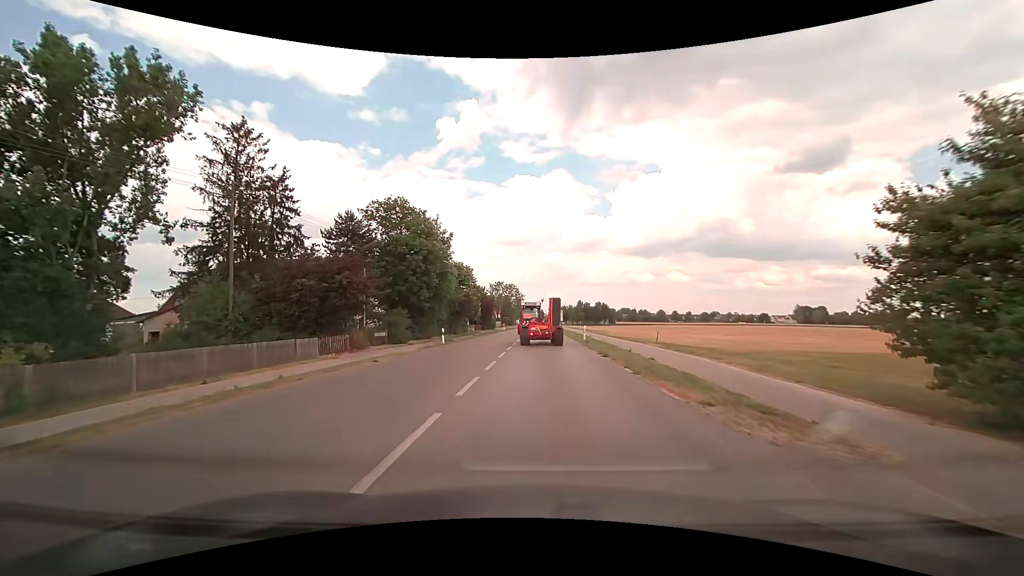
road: tertiary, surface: asphalt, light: Day
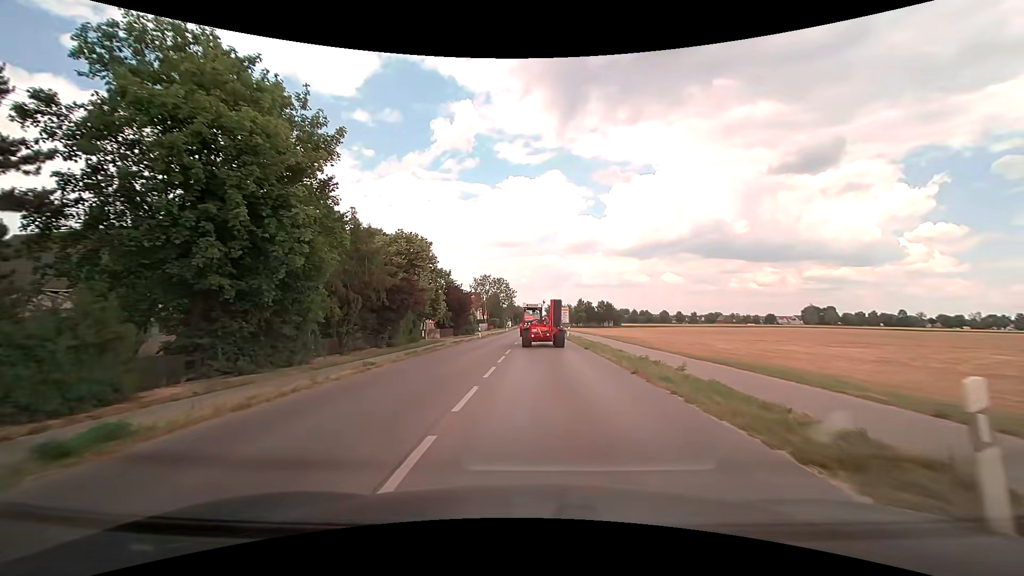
(+0.1, +28.4) m; +1°
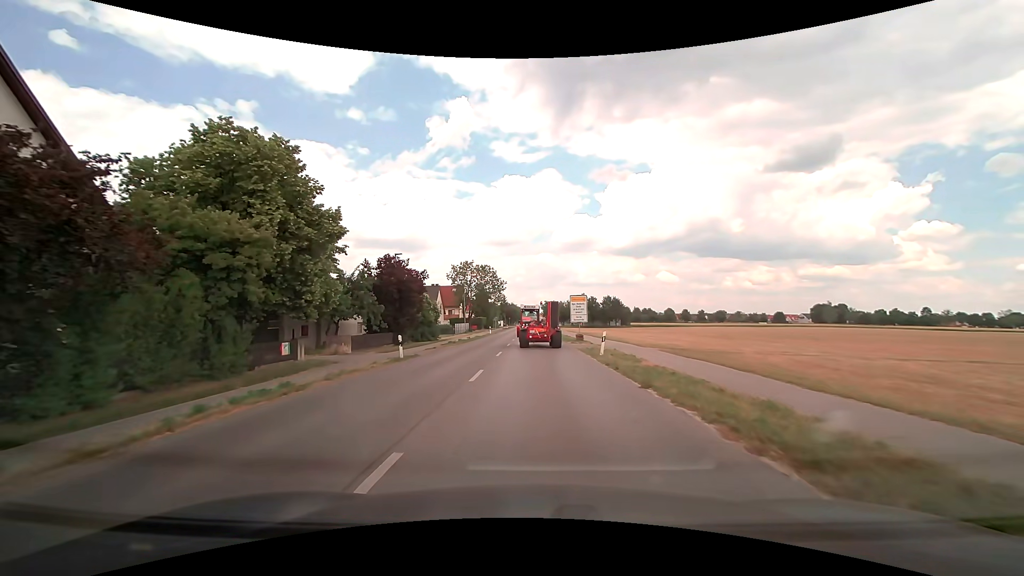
(+0.2, +27.7) m; +1°
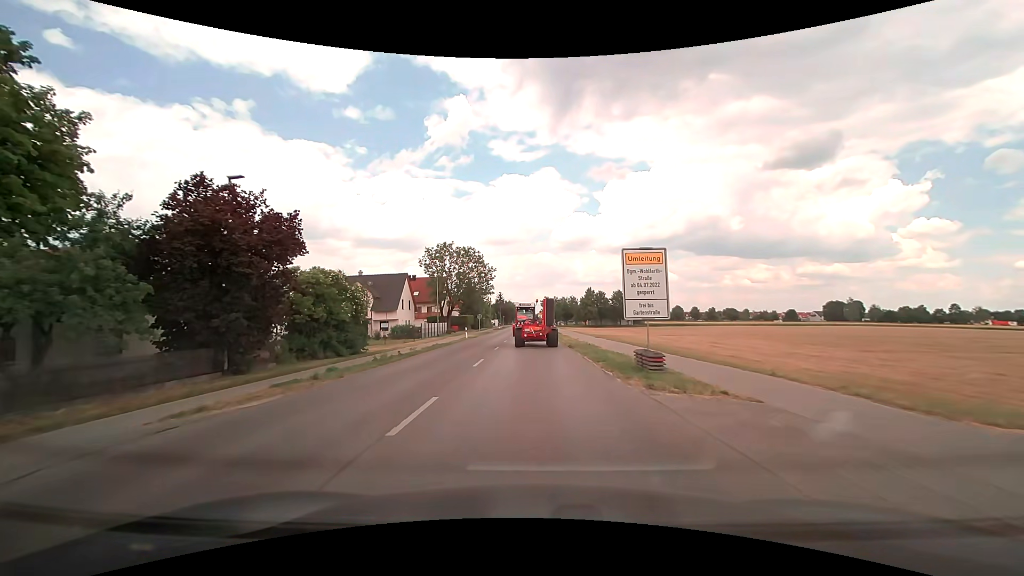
(0.0, +23.3) m; 0°
(0, +10) (0, +20) (0, +30) (0, +40) (0, +50) (0, +60) (0, +70) (-1, +80) (-1, +90) (-1, +100) m
